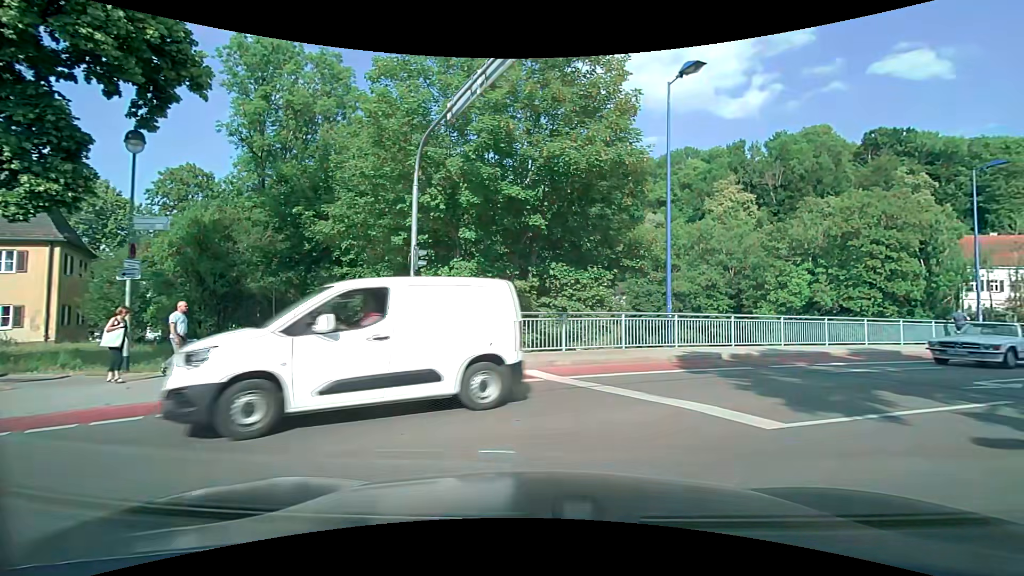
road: residential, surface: asphalt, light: Day
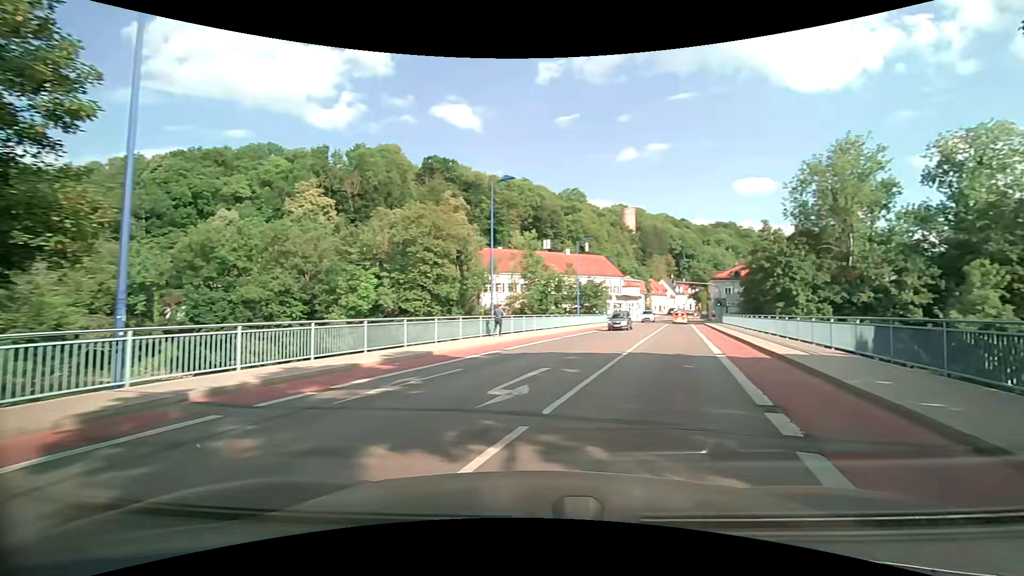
(+2.6, +5.4) m; +48°
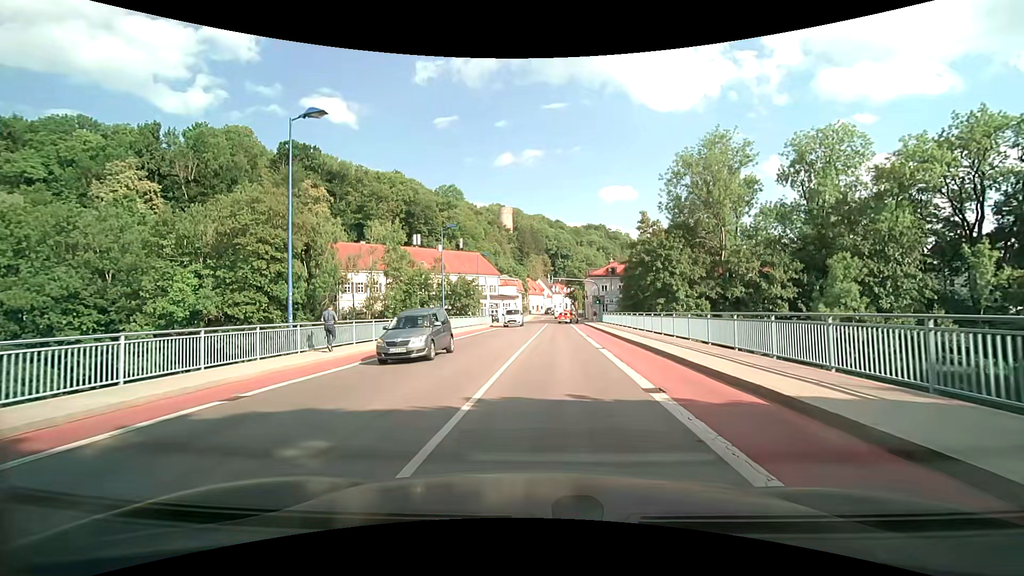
(+1.4, +9.7) m; +11°
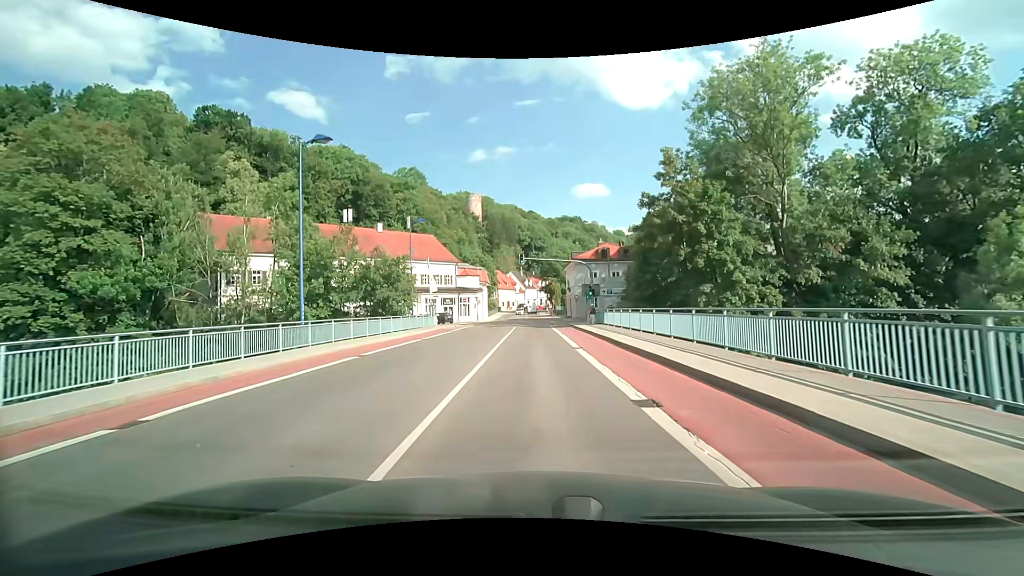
(+0.8, +22.8) m; +3°
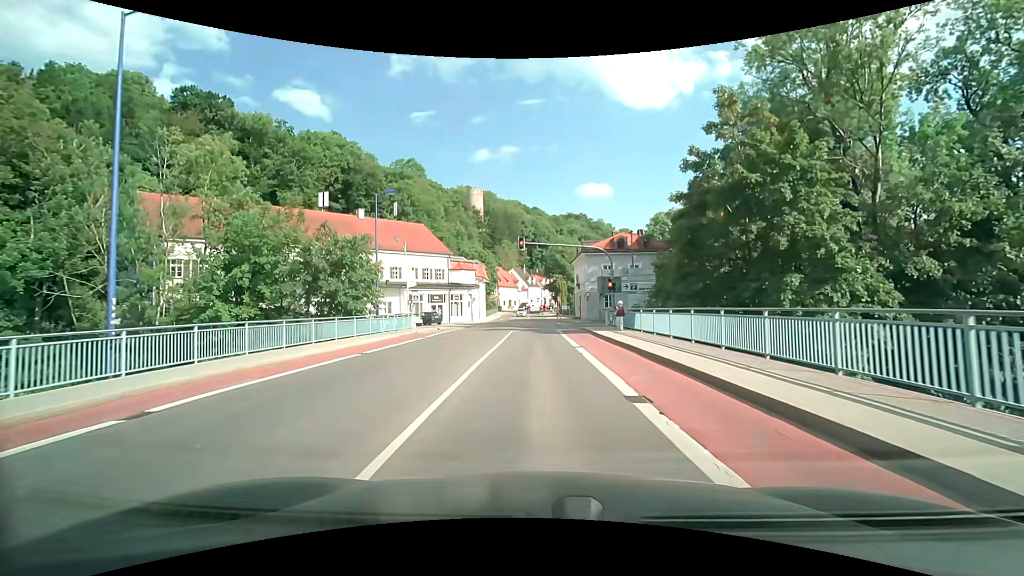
(0.0, +10.3) m; 0°
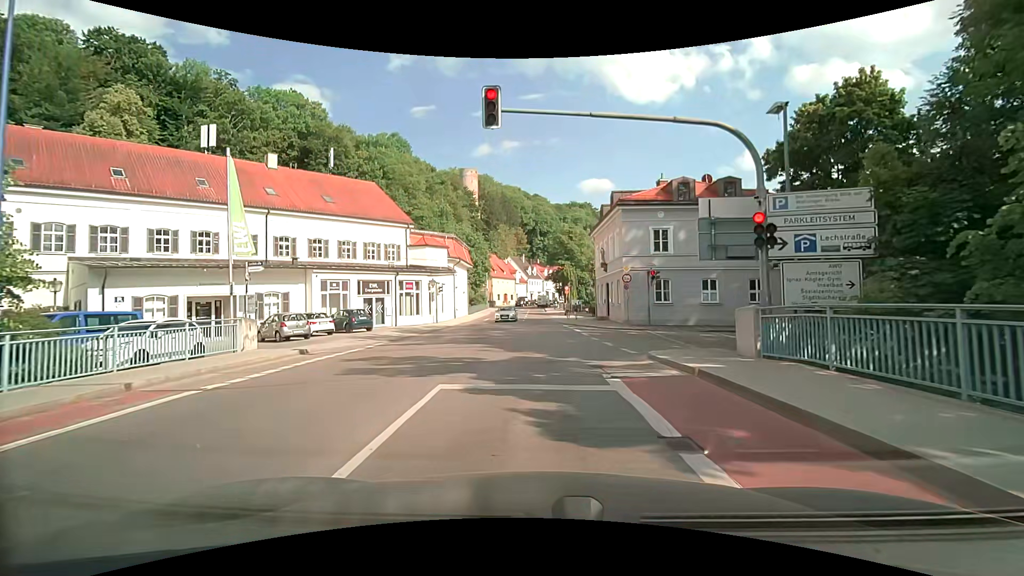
(+0.1, +23.1) m; 0°
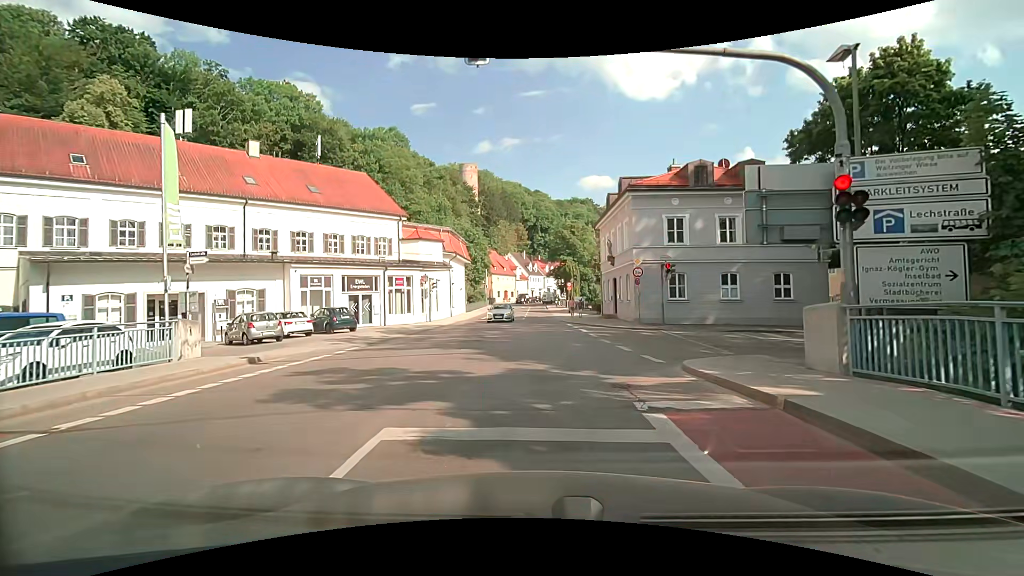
(0.0, +2.8) m; -1°
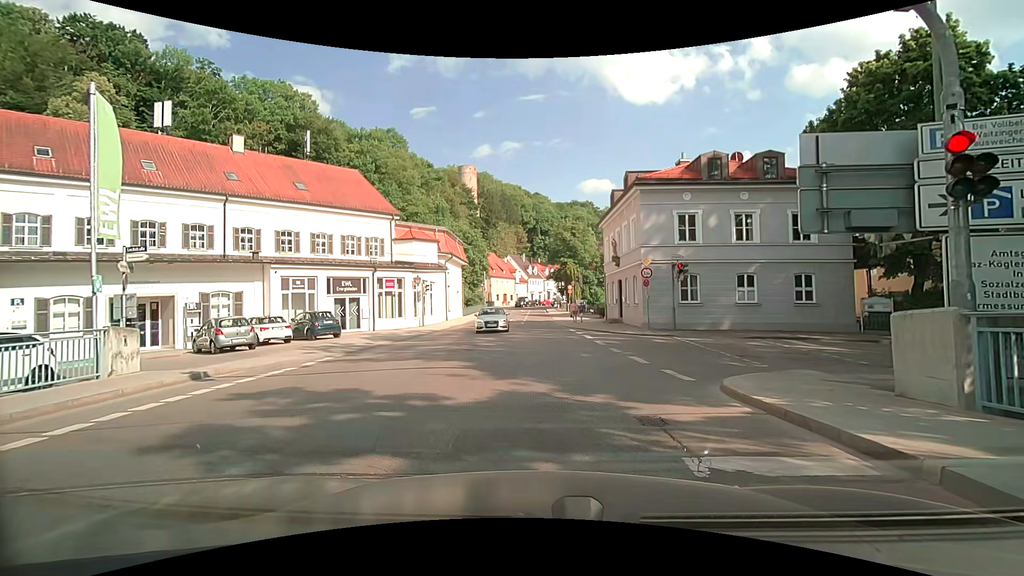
(0.0, +1.9) m; -1°
(0, +10) (0, +20) (0, +30) (+1, +40) (+1, +50) (+1, +60) (+1, +70) (+1, +80) (+2, +90) (+3, +100) m
